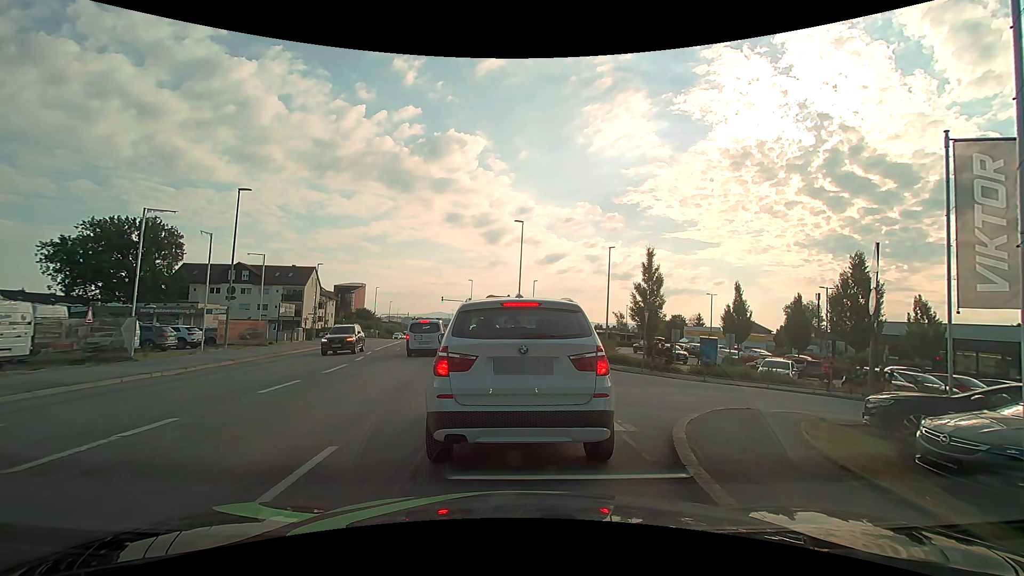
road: tertiary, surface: asphalt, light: Day
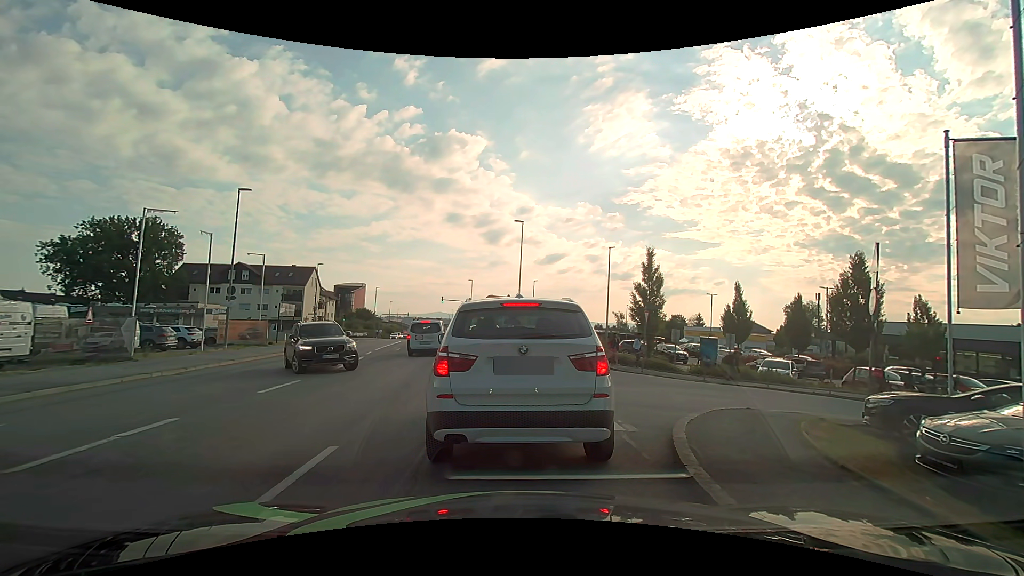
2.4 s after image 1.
(0.0, 0.0) m; 0°
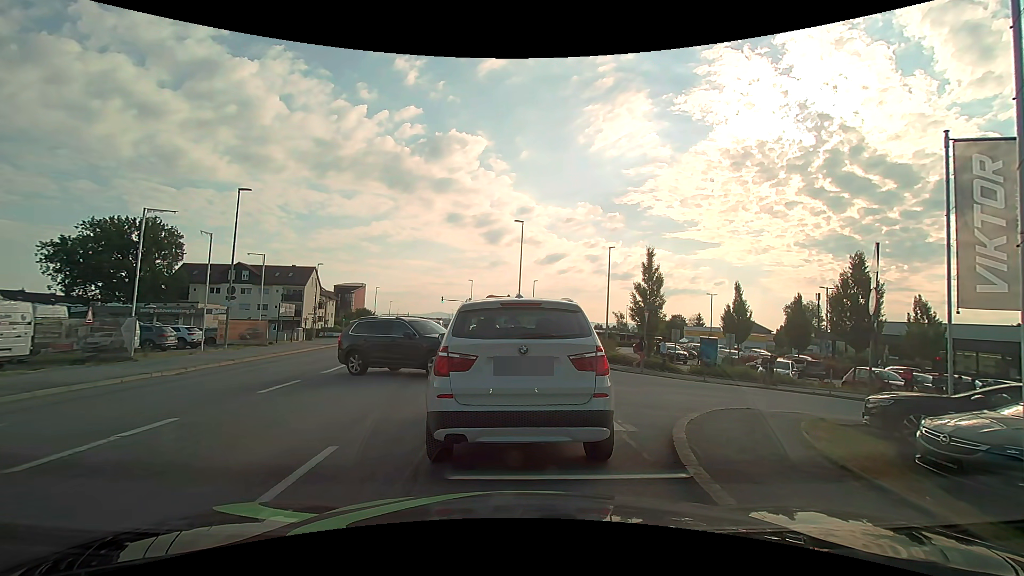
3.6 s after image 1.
(0.0, 0.0) m; 0°
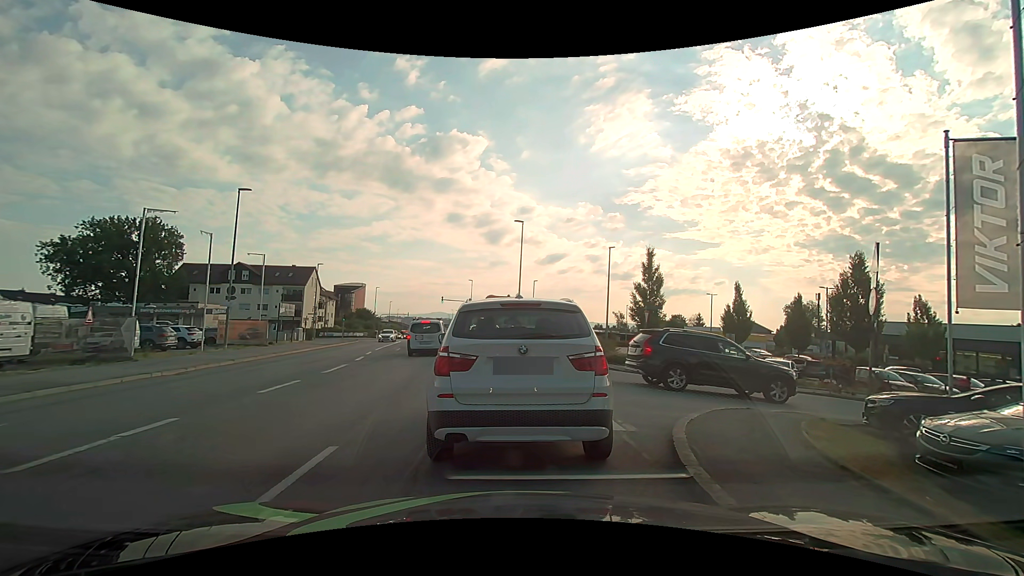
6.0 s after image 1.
(0.0, 0.0) m; 0°
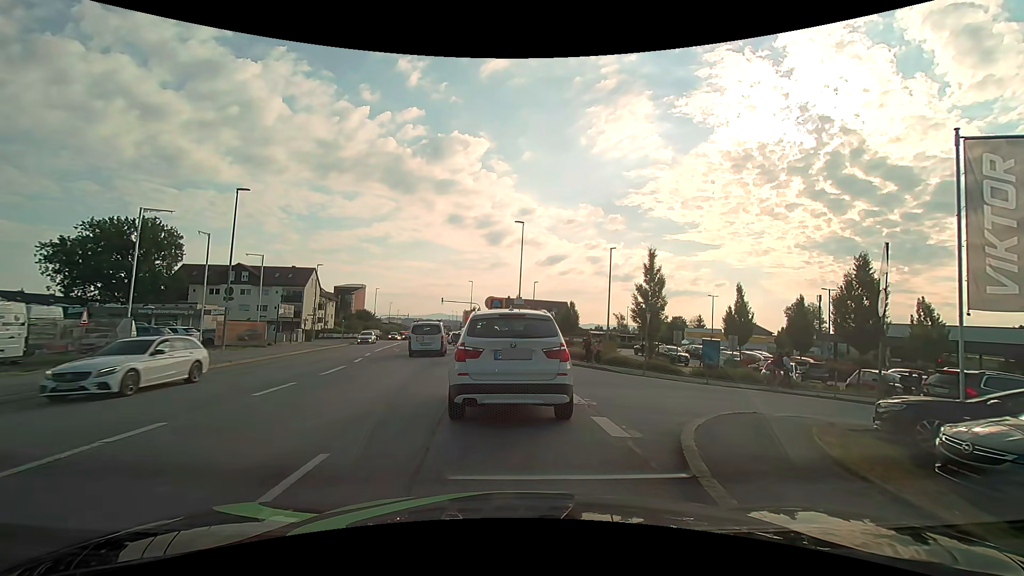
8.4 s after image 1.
(0.0, +0.2) m; 0°
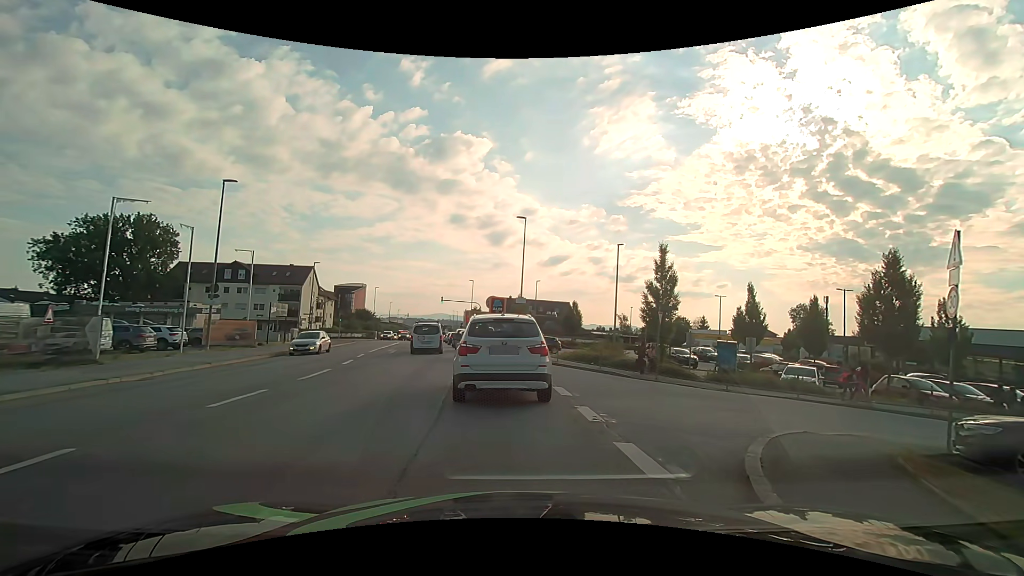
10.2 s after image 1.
(0.0, +1.8) m; 0°
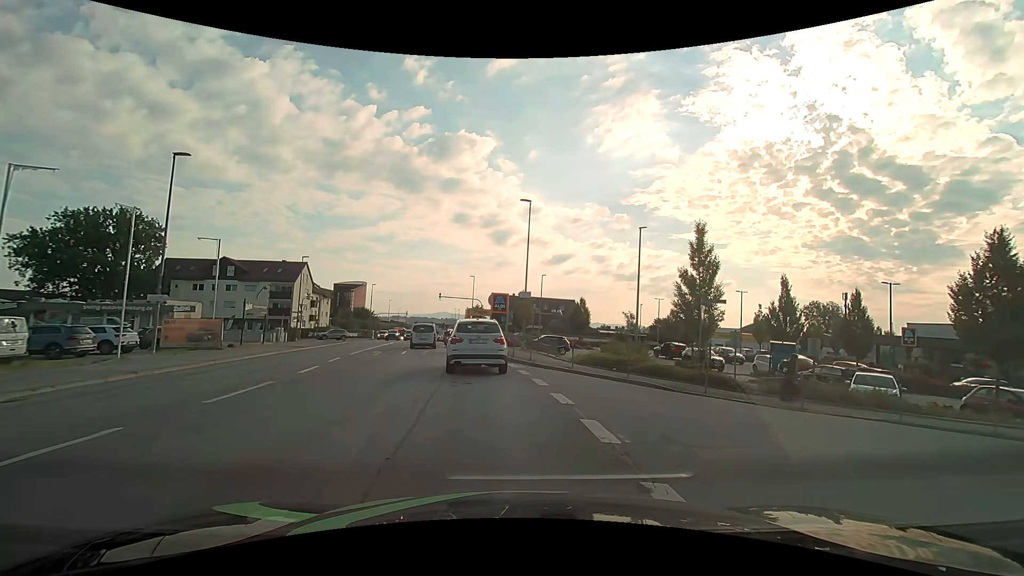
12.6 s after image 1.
(0.0, +4.8) m; +1°
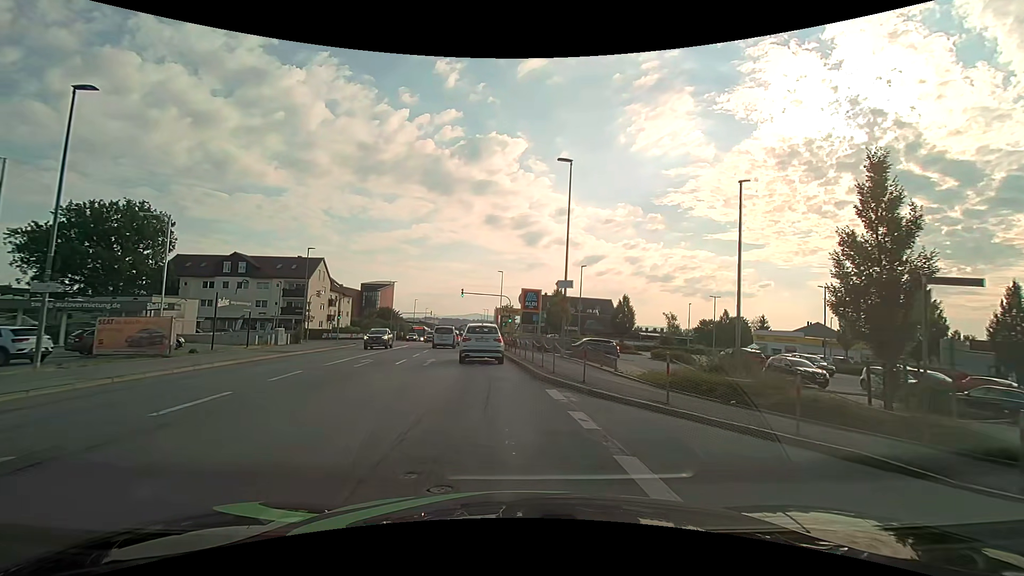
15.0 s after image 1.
(-0.4, +8.4) m; -6°
(0, +10) (-1, +20) (-2, +30) (-3, +40) (-4, +50) (-5, +60) (-5, +70) (-6, +80) (-7, +90) (-8, +100) m
